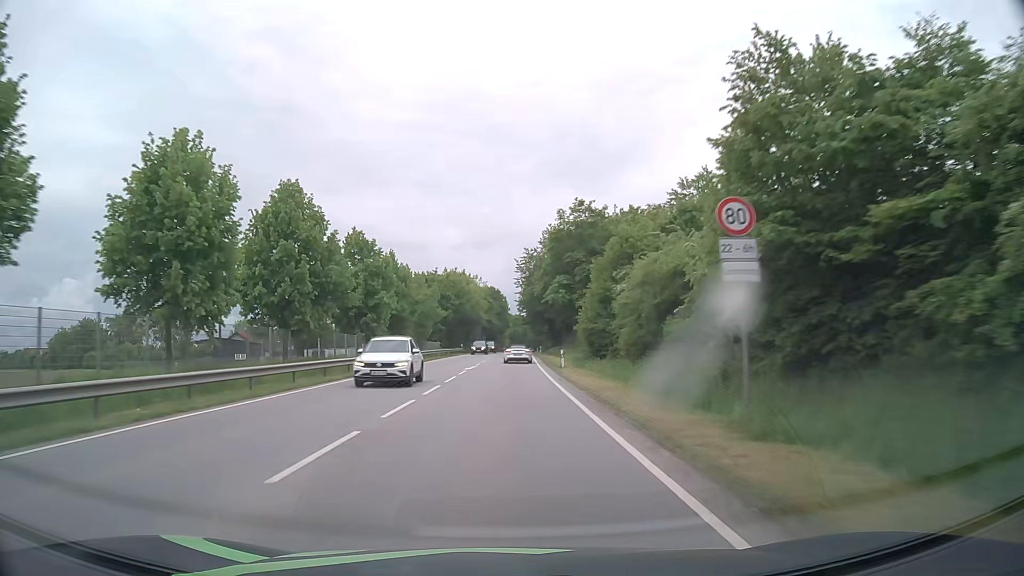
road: primary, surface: asphalt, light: Day
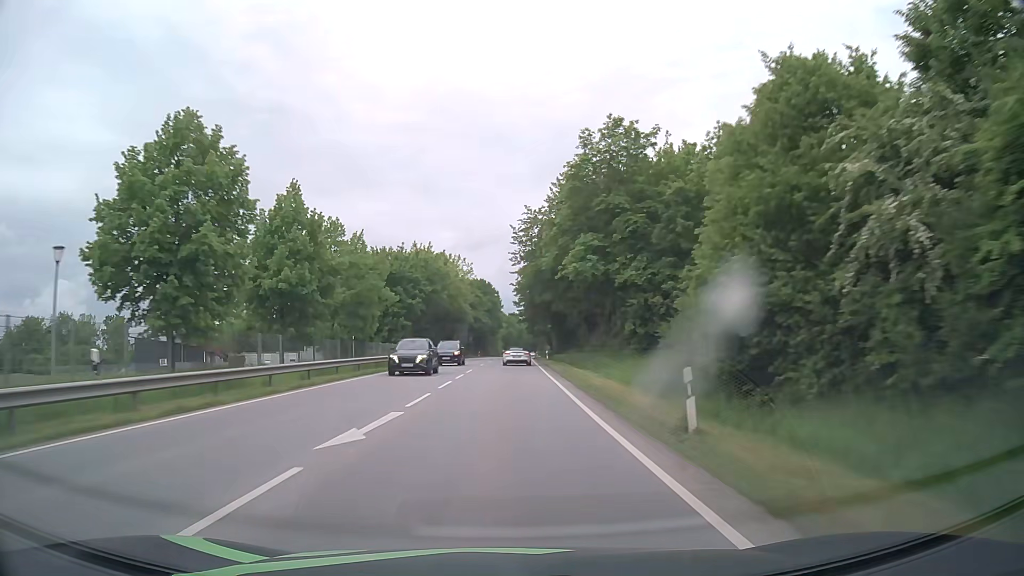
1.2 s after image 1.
(+0.1, +26.8) m; +1°
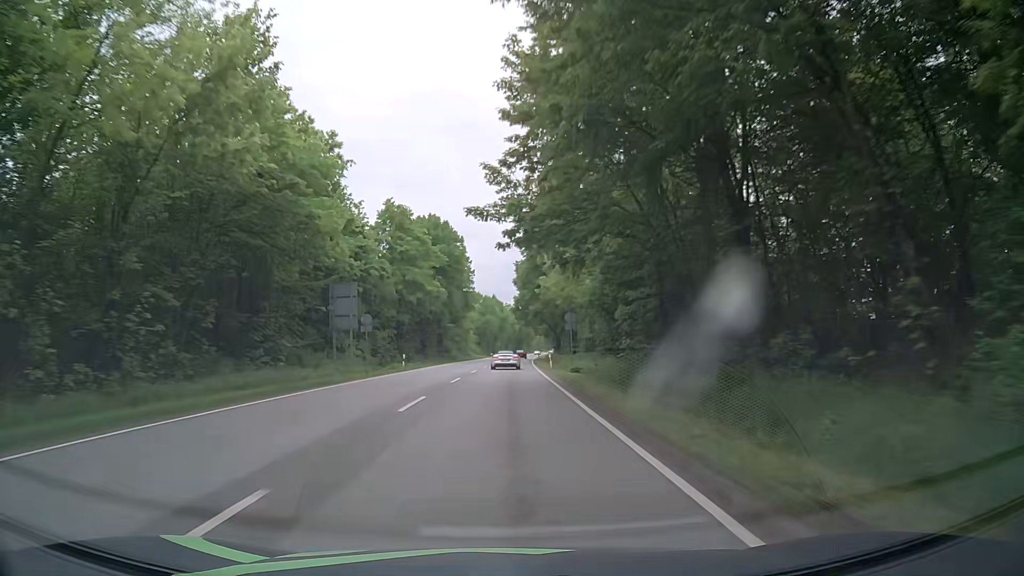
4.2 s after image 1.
(+0.7, +67.1) m; +2°
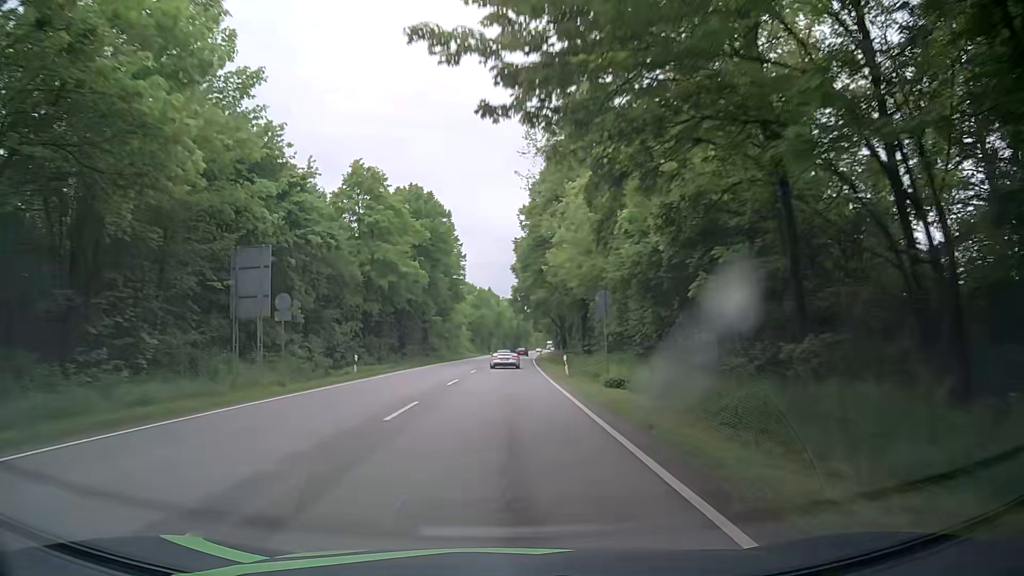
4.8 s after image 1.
(0.0, +13.3) m; +1°
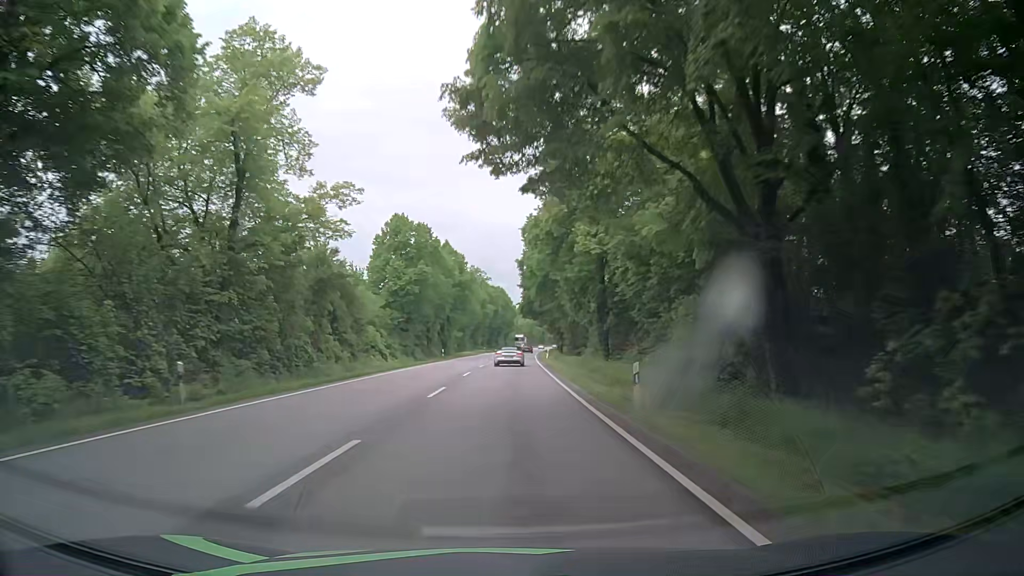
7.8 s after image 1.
(+0.4, +66.4) m; +1°
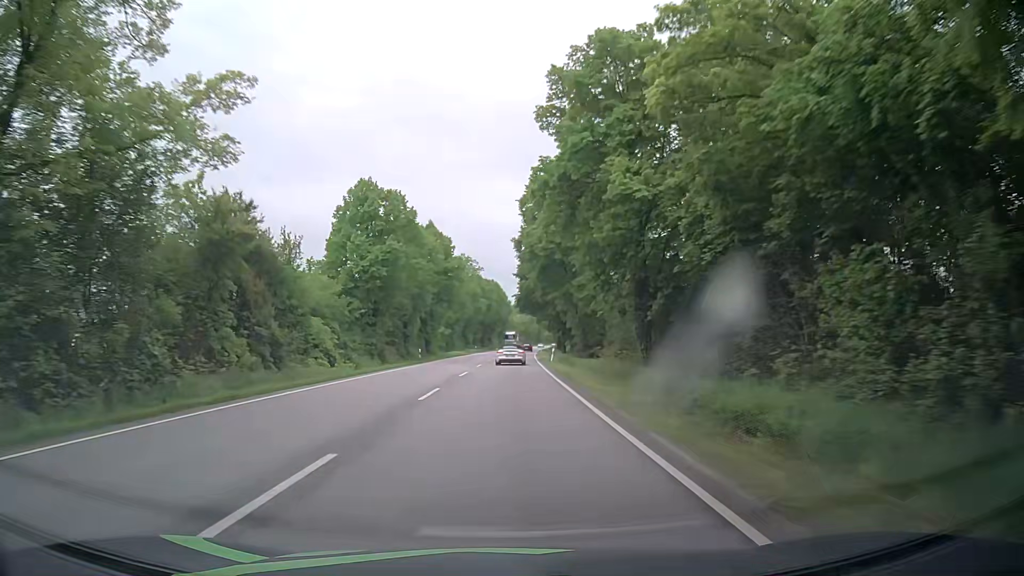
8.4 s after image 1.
(+0.1, +13.4) m; 0°
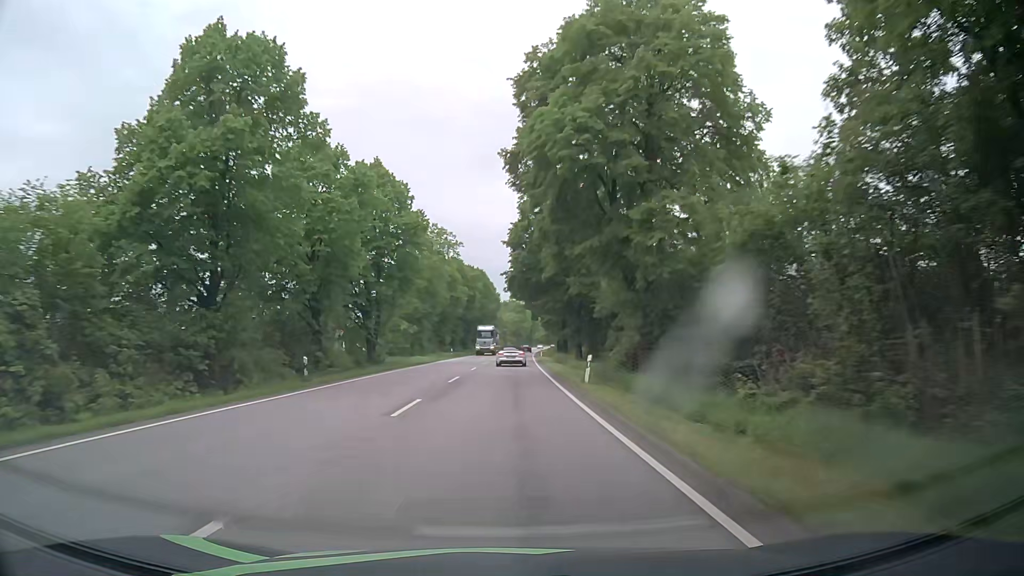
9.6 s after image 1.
(+0.5, +26.9) m; +2°
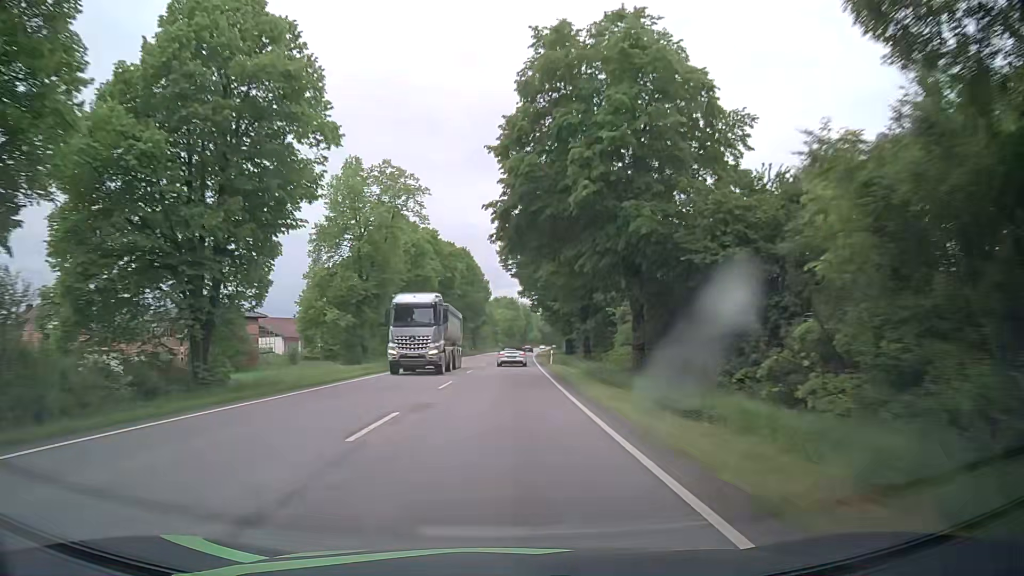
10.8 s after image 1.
(+0.2, +27.2) m; +1°
(0, +10) (0, +20) (0, +30) (0, +40) (+1, +50) (+1, +60) (+1, +70) (+2, +80) (+2, +90) (+3, +100) m
